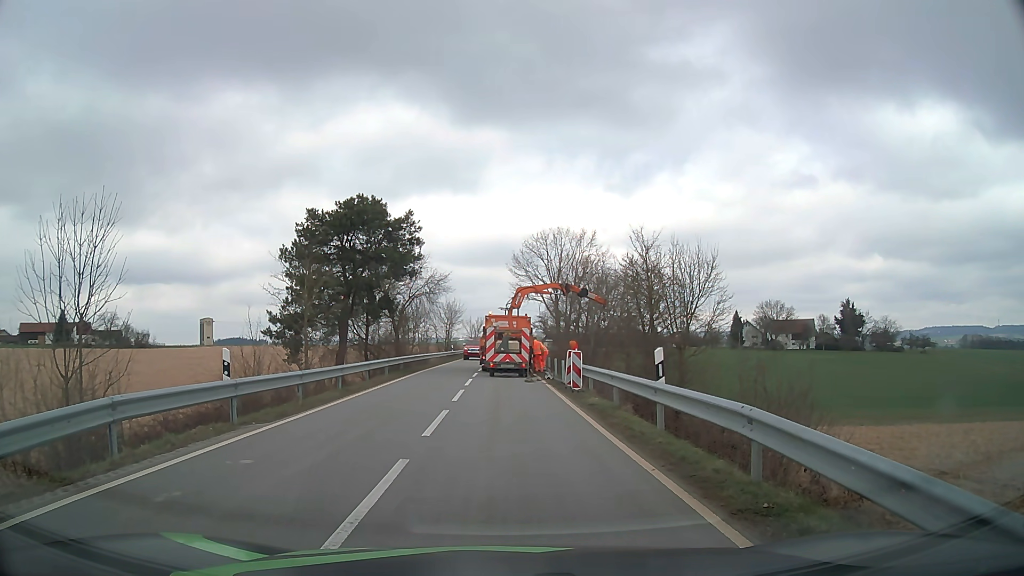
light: Day
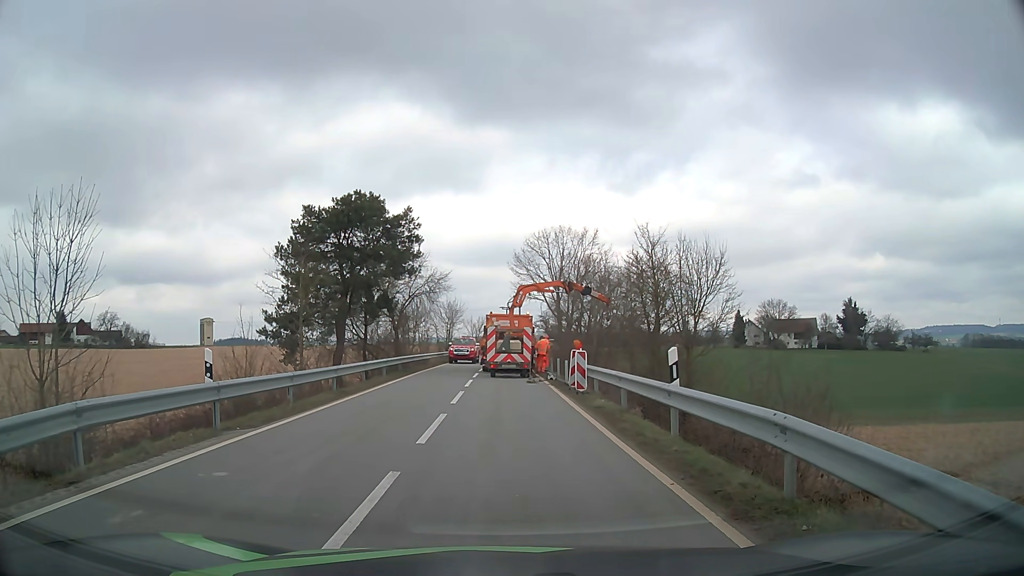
(0.0, +0.8) m; 0°
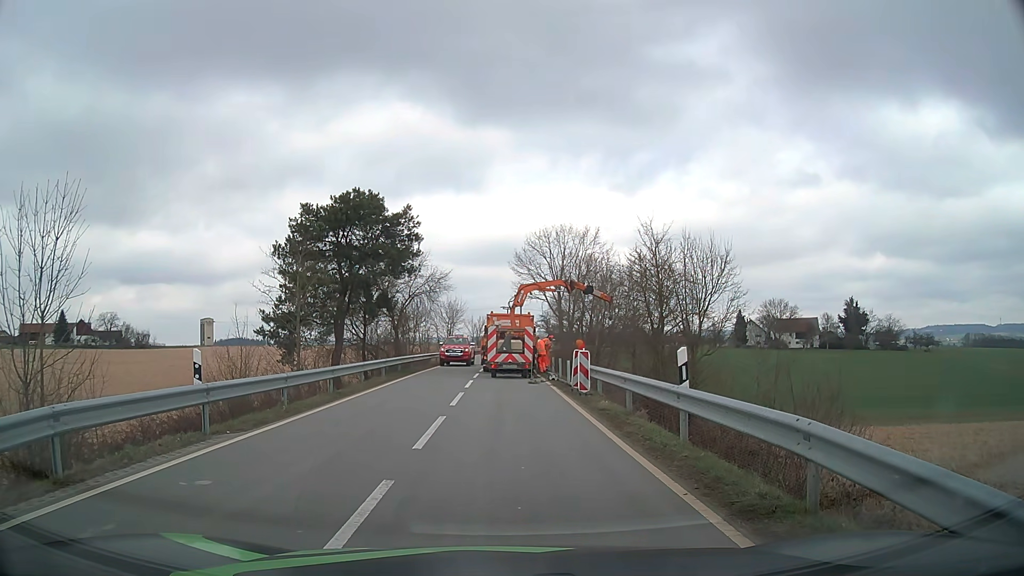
(0.0, +0.5) m; 0°
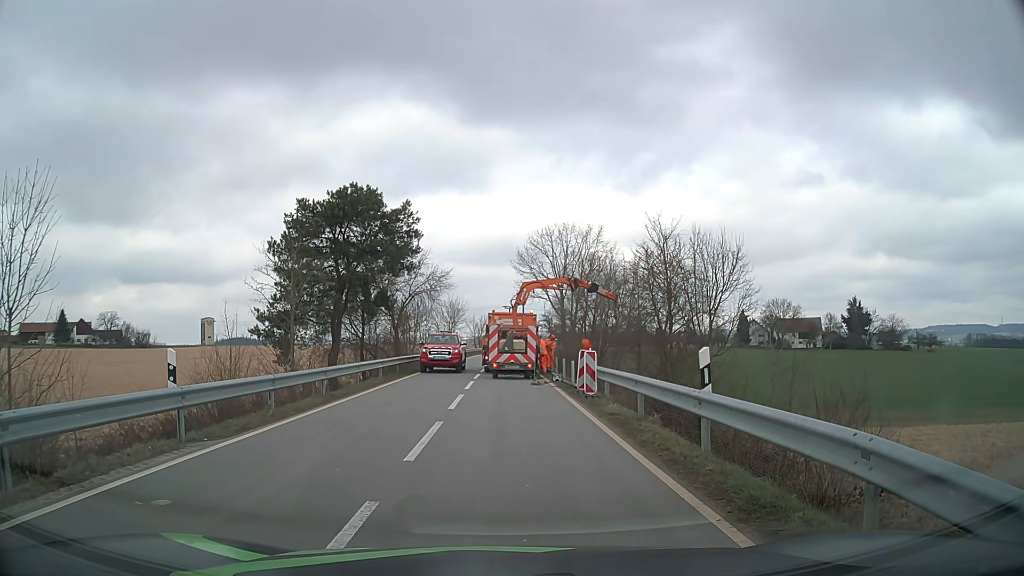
(0.0, +0.9) m; 0°
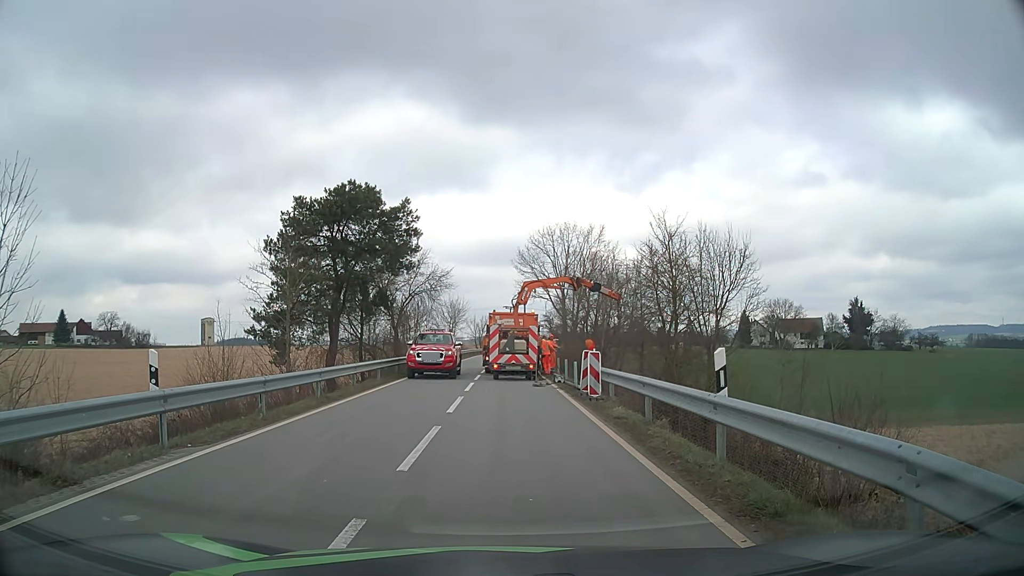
(0.0, +0.6) m; 0°
